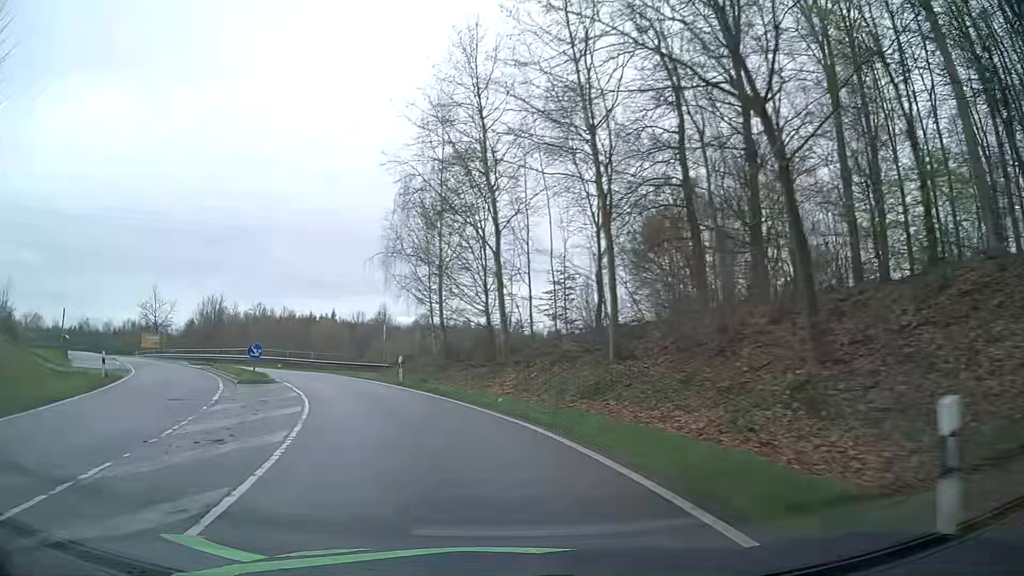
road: primary_link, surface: asphalt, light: Day
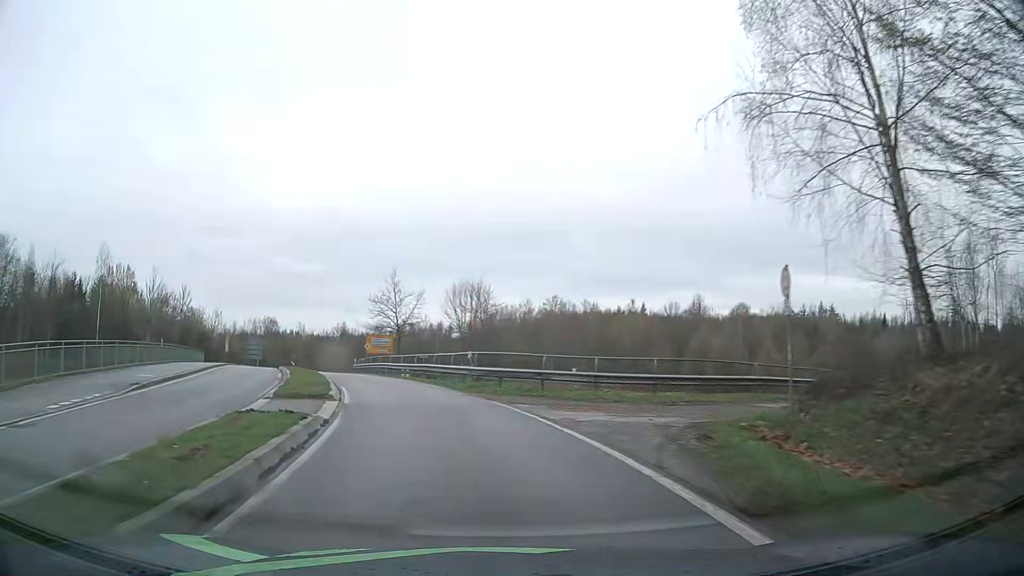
(-6.1, +24.5) m; -28°
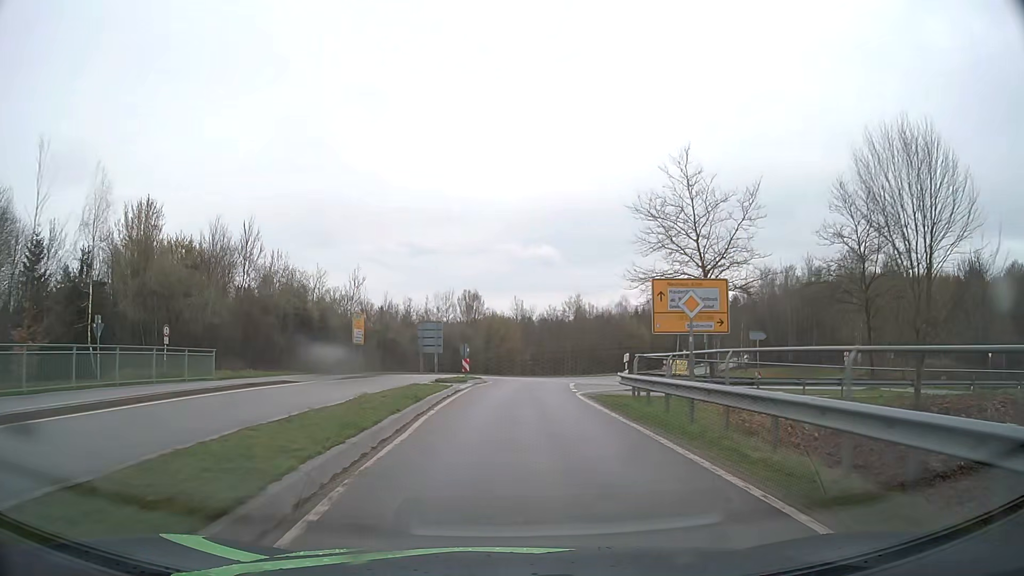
(-9.8, +41.1) m; -20°
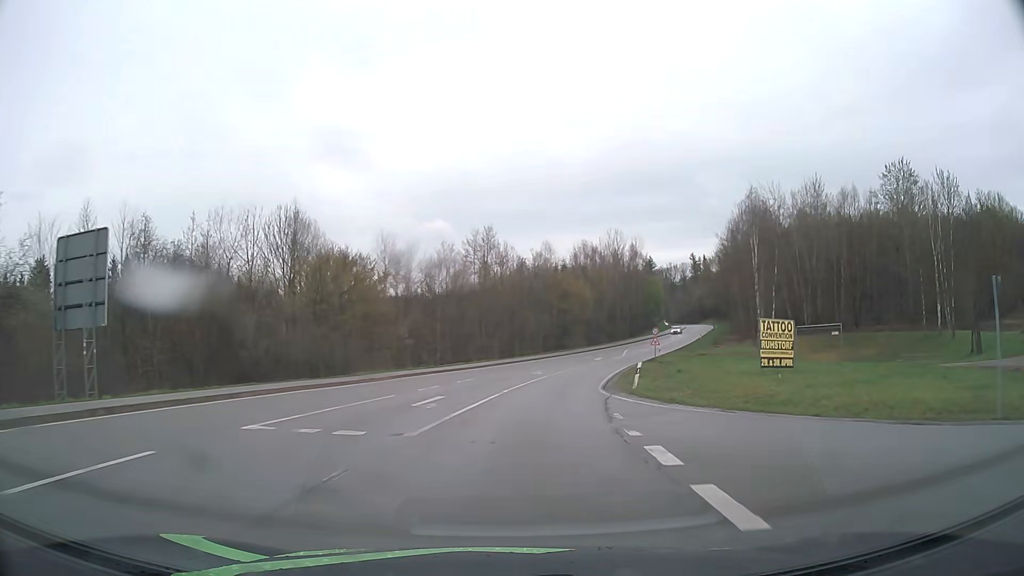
(+2.6, +45.6) m; +9°
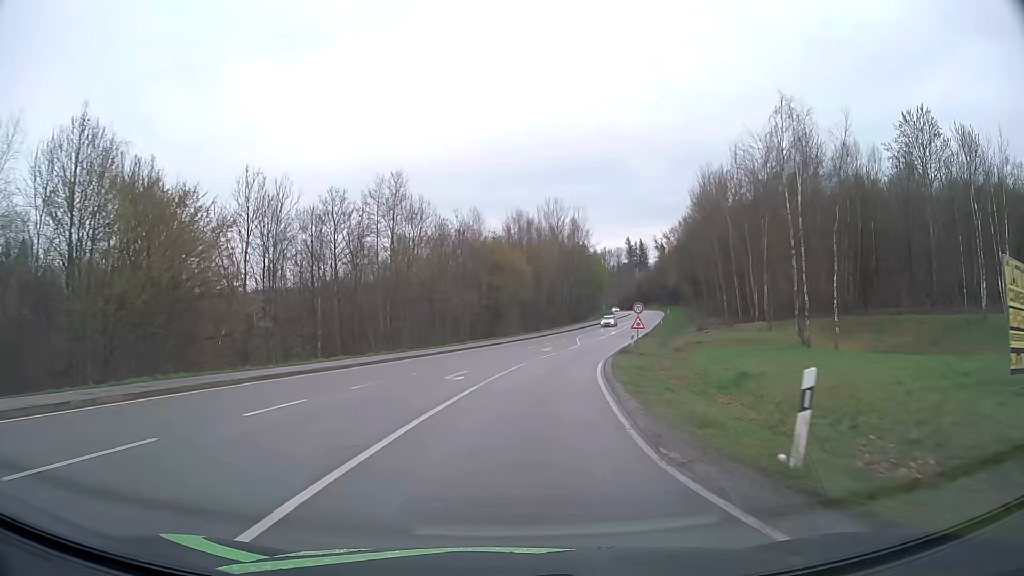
(+1.0, +18.8) m; +6°
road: secondary
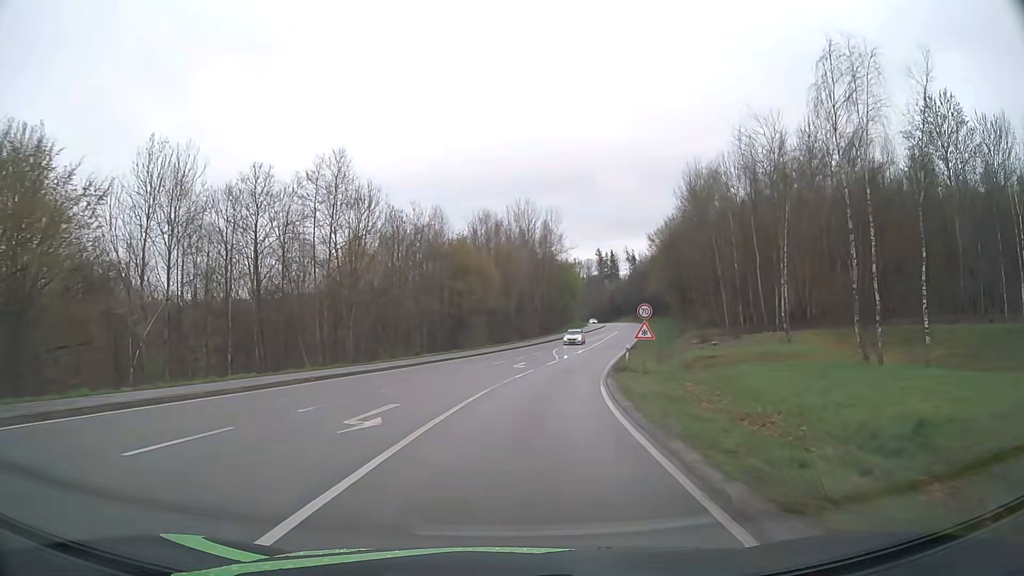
(+0.2, +9.8) m; +3°
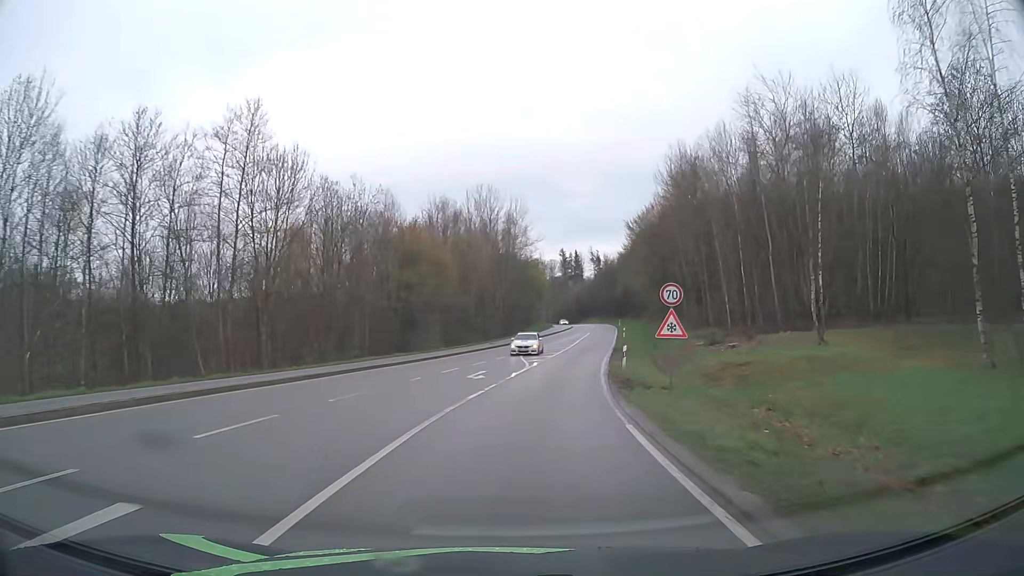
(+0.3, +10.2) m; +3°
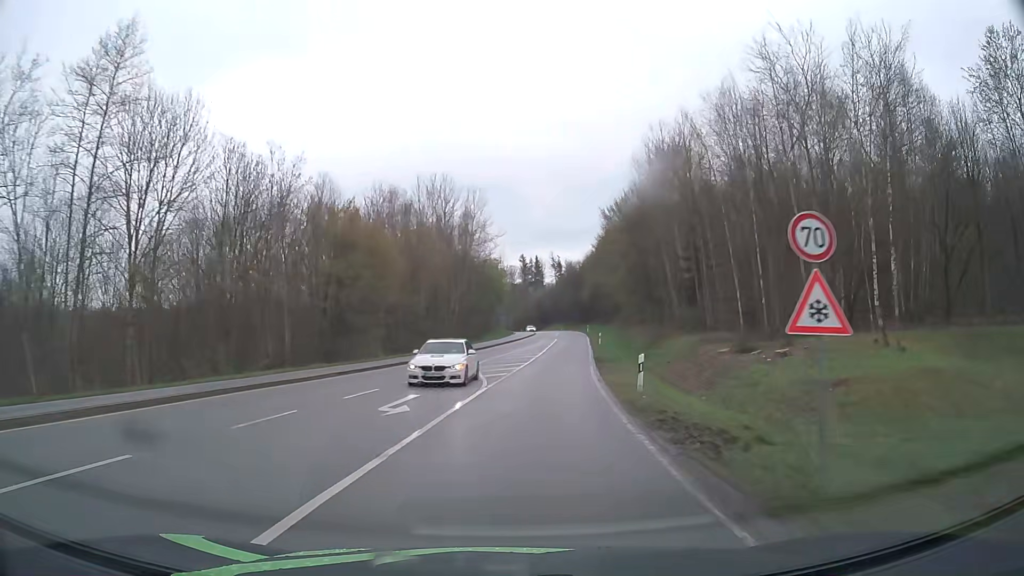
(+0.4, +10.6) m; +4°
